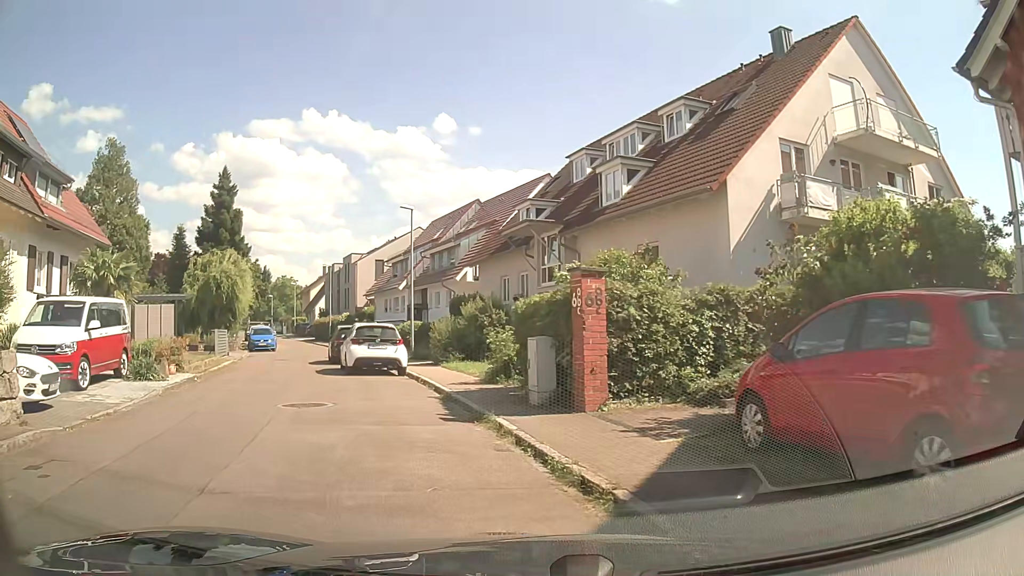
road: residential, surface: asphalt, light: Day
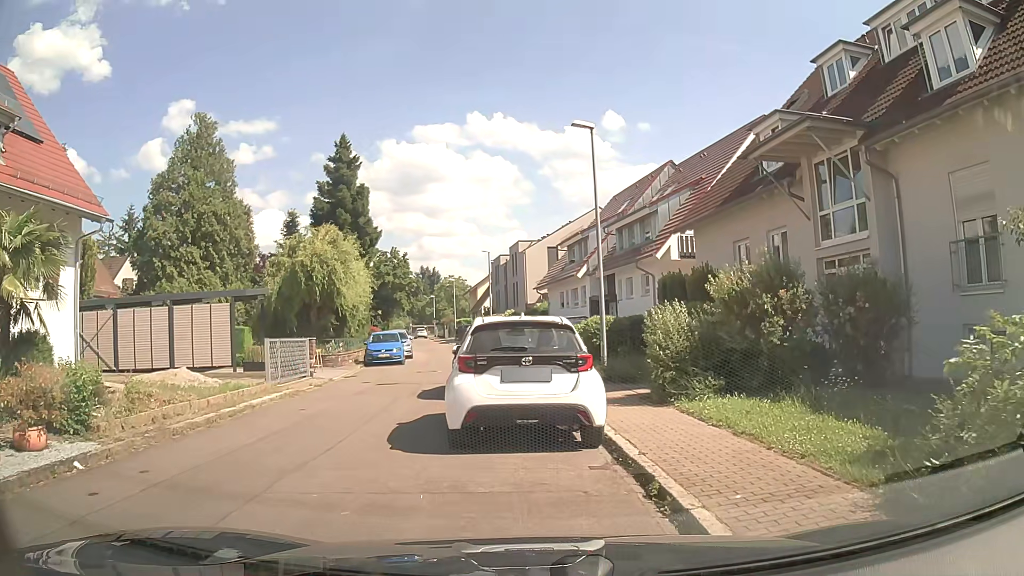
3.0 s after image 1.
(-1.9, +11.4) m; -14°
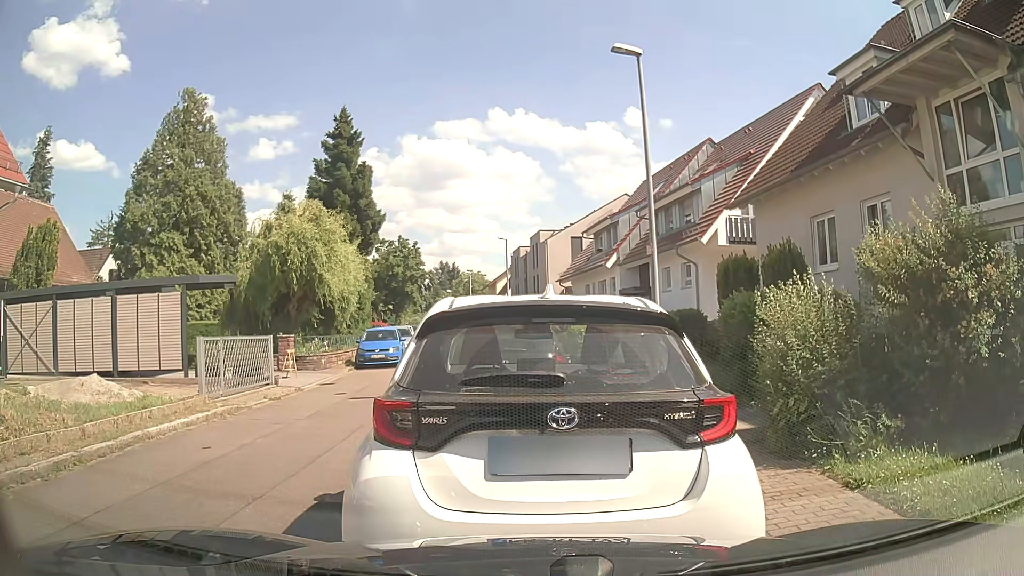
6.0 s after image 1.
(-0.1, +4.5) m; -2°
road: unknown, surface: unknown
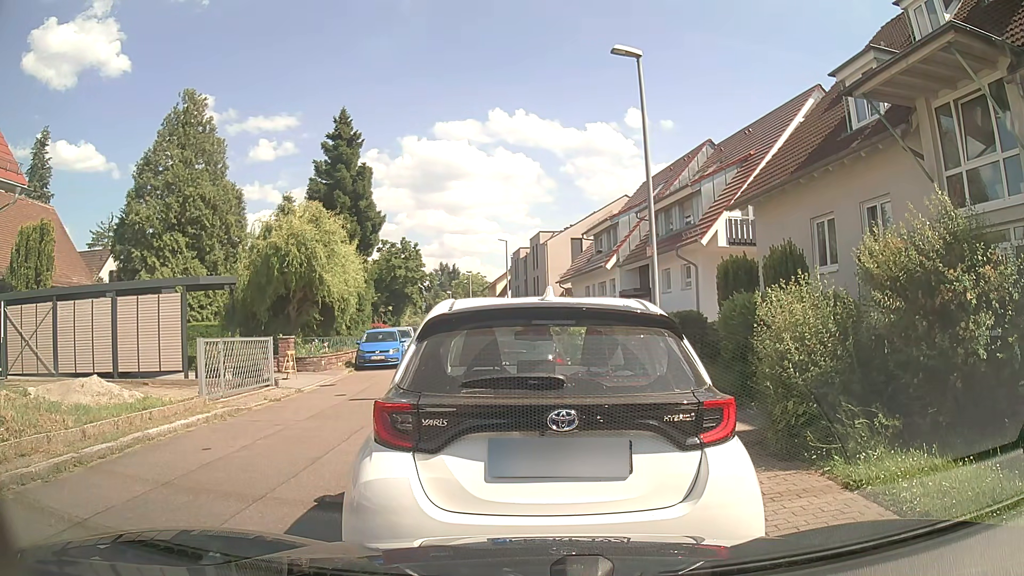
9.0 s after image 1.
(0.0, +0.1) m; 0°
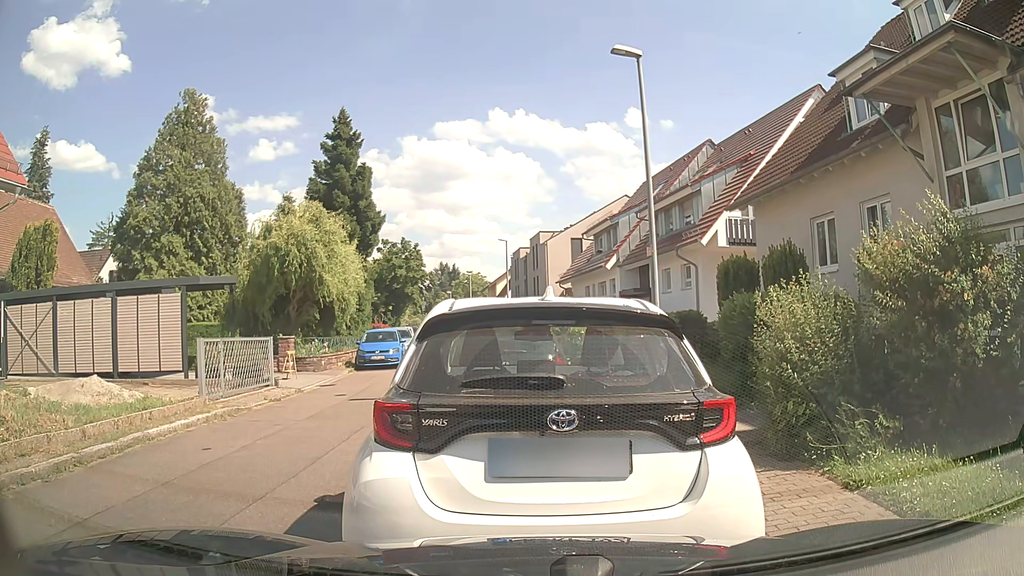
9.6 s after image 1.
(0.0, 0.0) m; 0°
